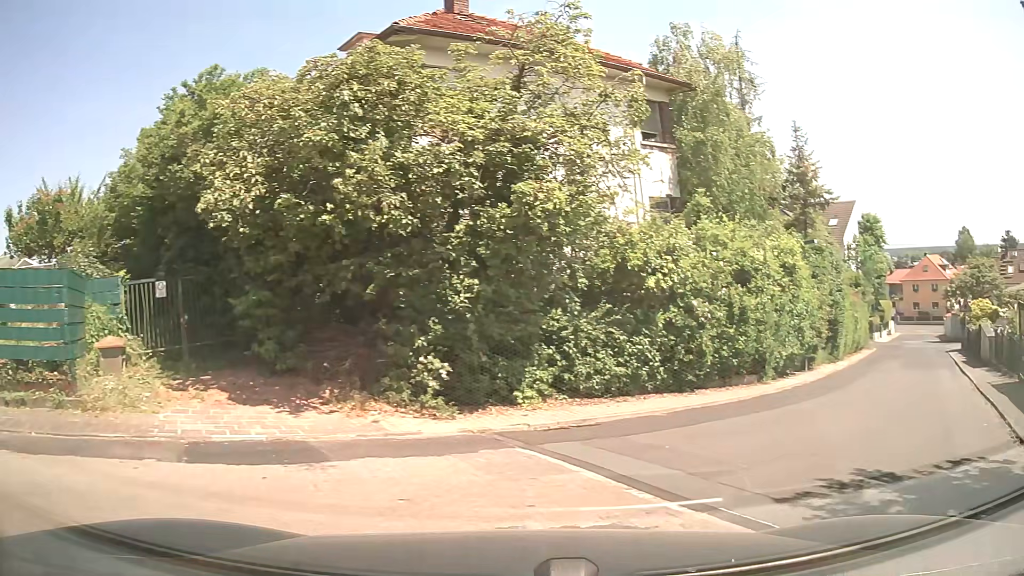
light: Day
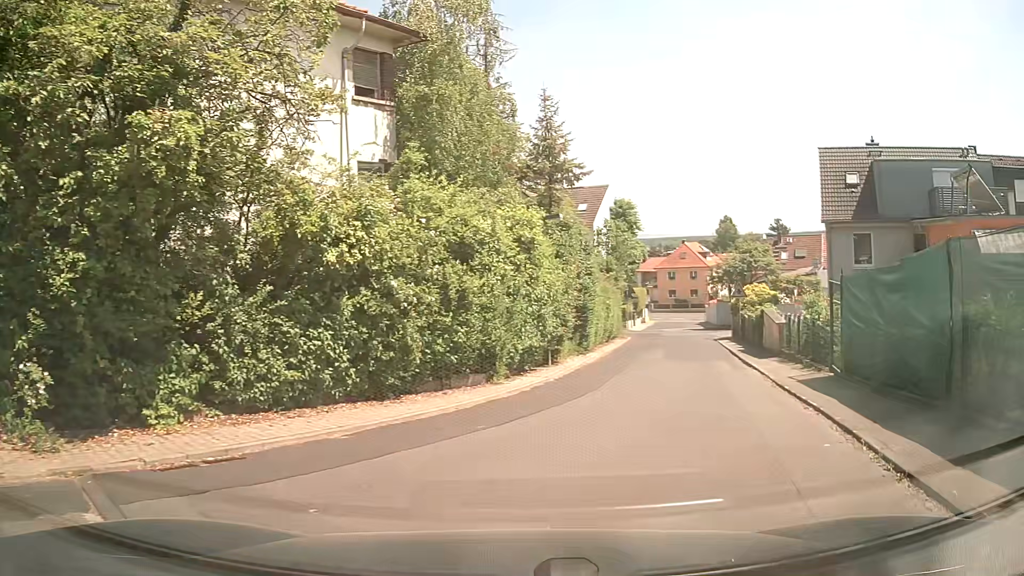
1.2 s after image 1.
(+0.7, +3.2) m; +22°
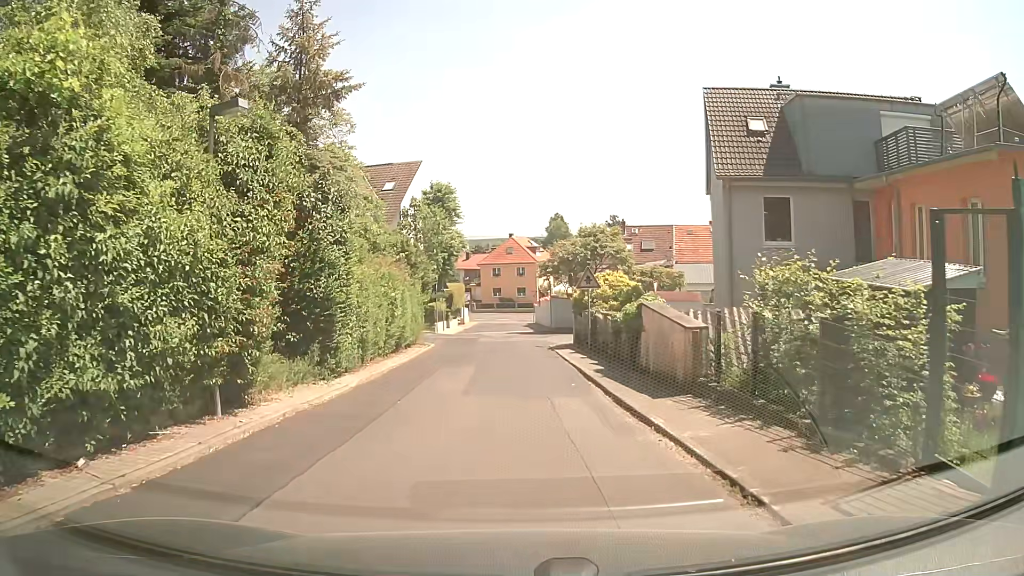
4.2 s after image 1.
(+2.2, +10.2) m; +14°
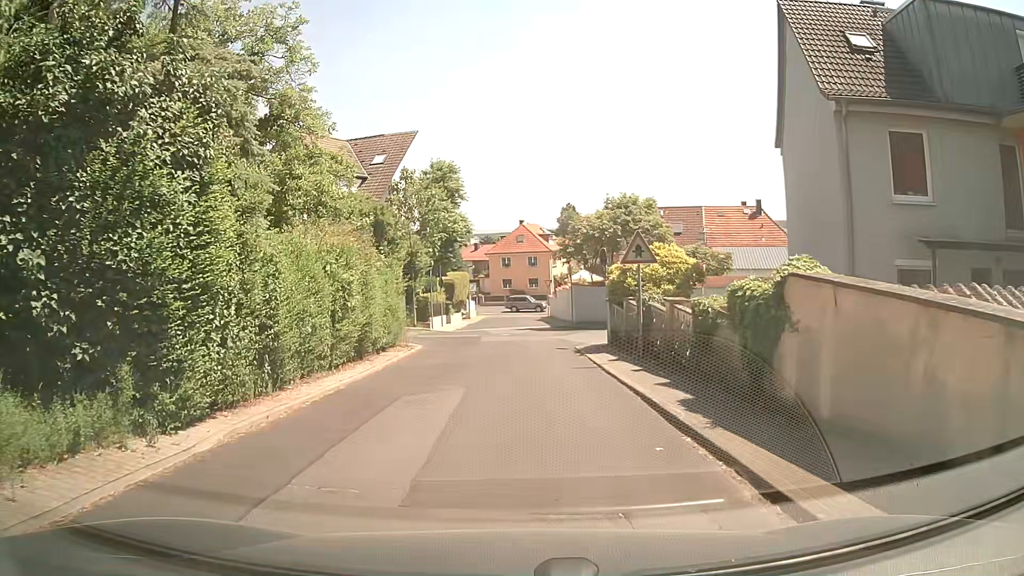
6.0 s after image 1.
(0.0, +7.5) m; 0°
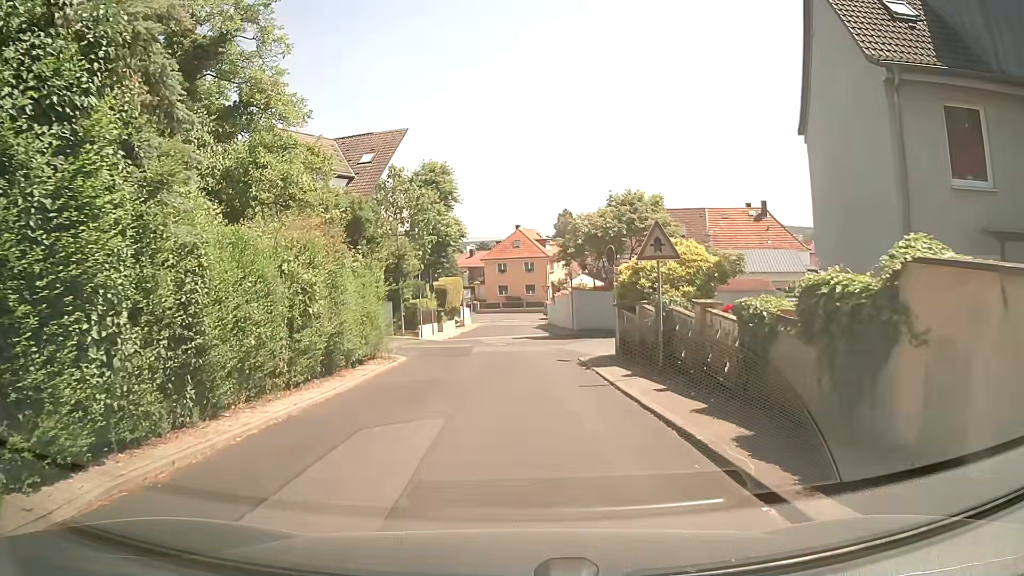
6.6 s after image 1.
(0.0, +2.5) m; 0°
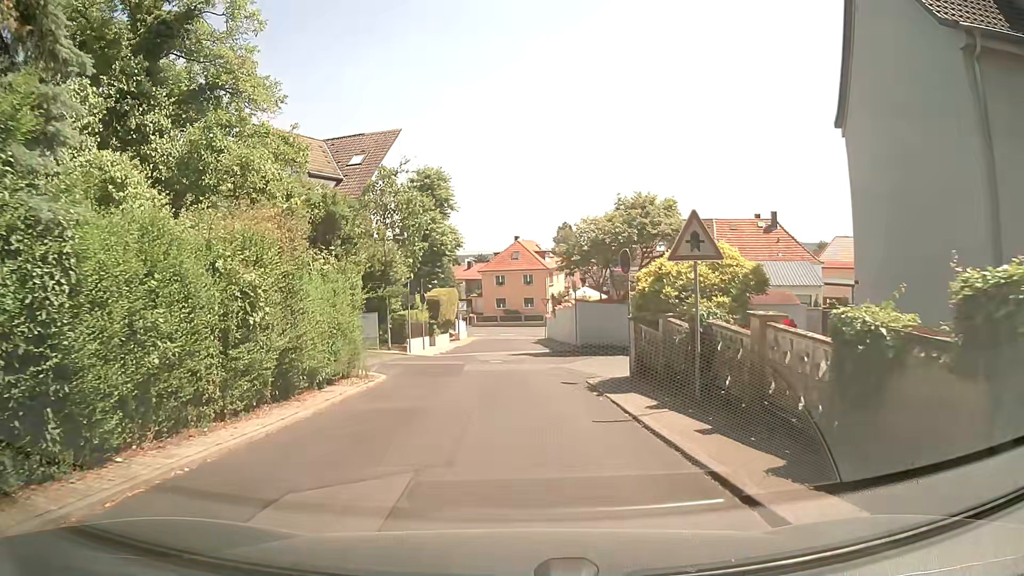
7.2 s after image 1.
(0.0, +2.8) m; 0°
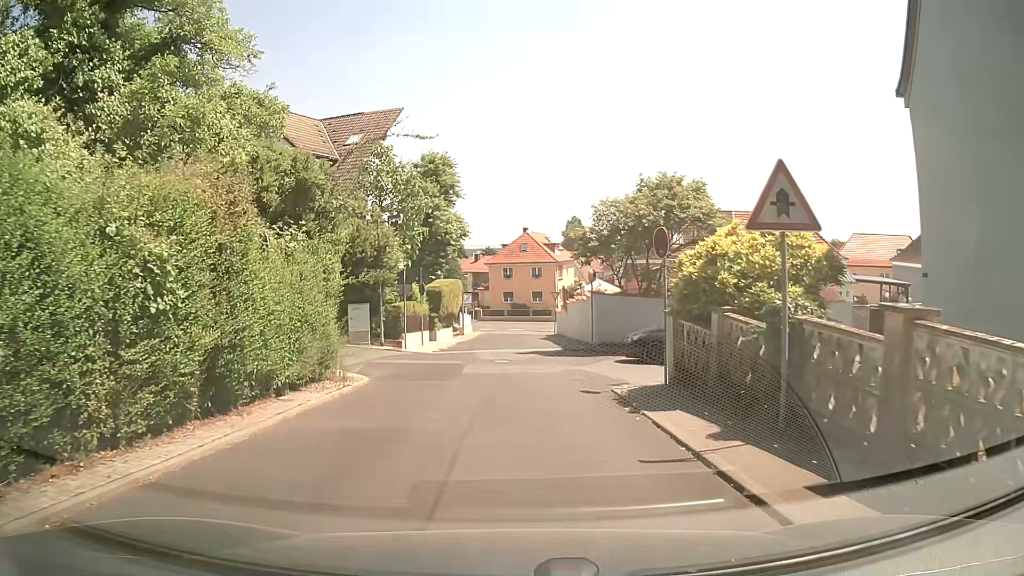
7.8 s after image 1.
(0.0, +3.0) m; 0°
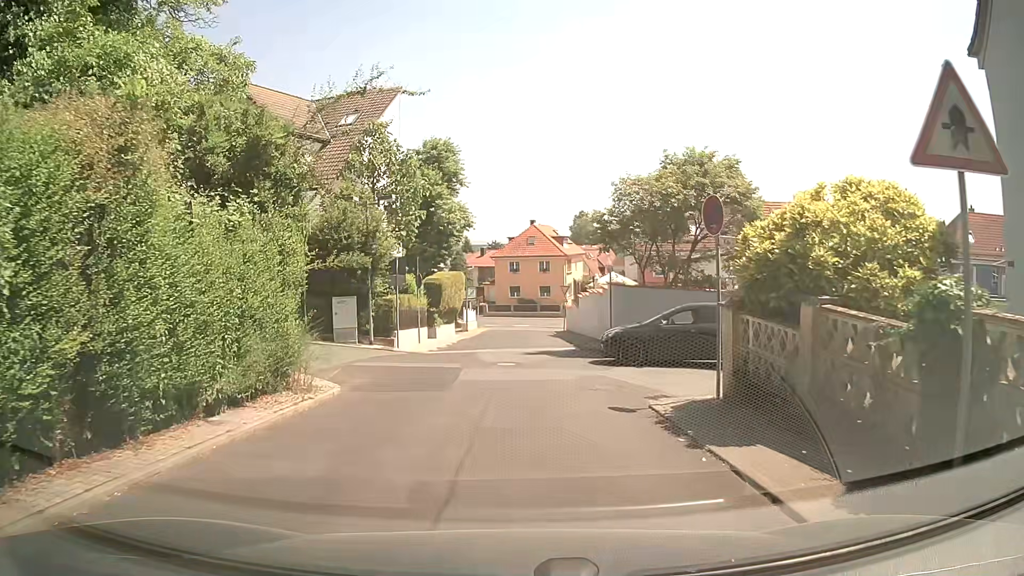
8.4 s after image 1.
(0.0, +2.9) m; 0°
